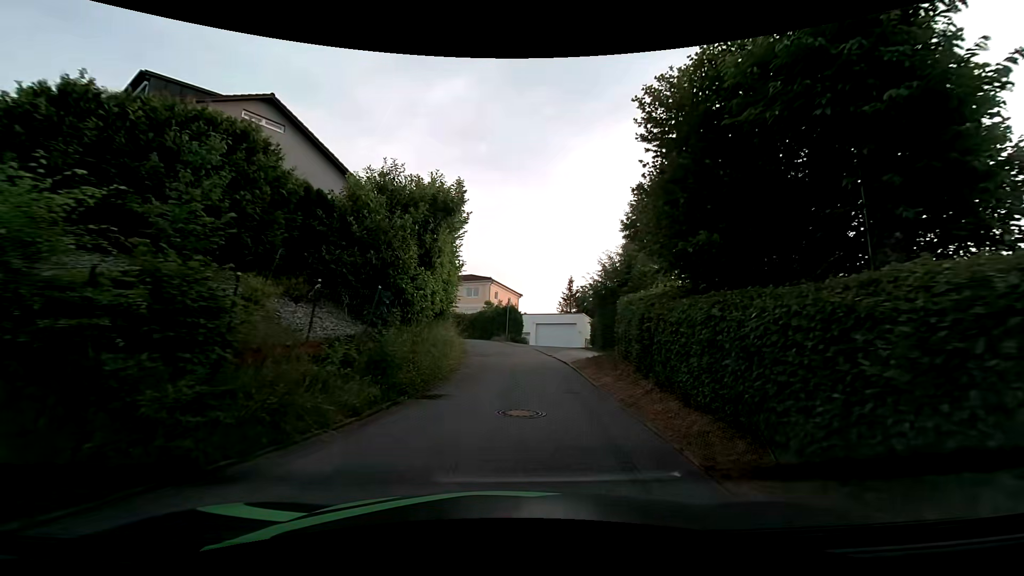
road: residential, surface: asphalt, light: Day
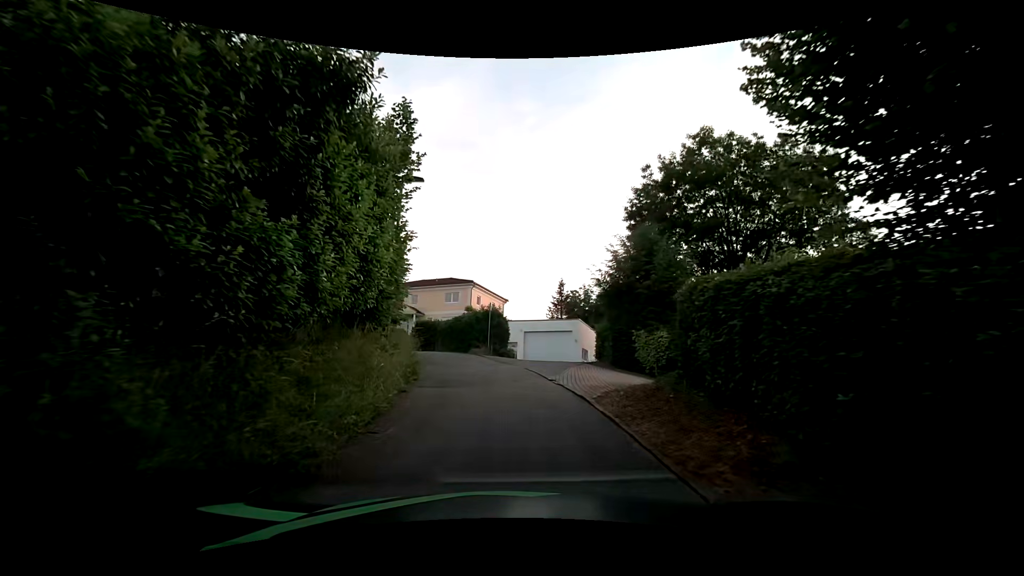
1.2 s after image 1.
(+0.3, +7.0) m; +4°
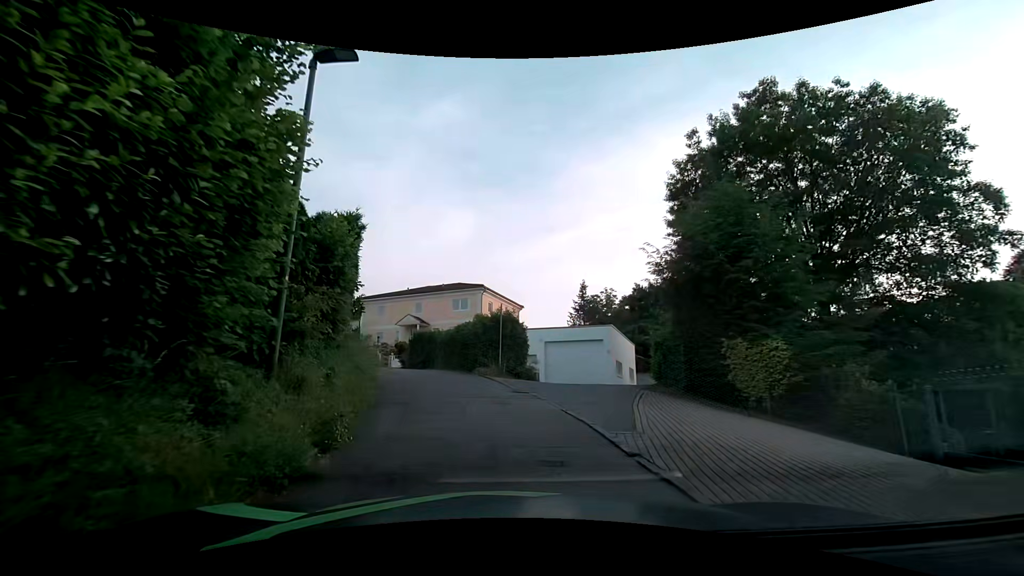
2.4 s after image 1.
(-0.1, +6.9) m; -3°
